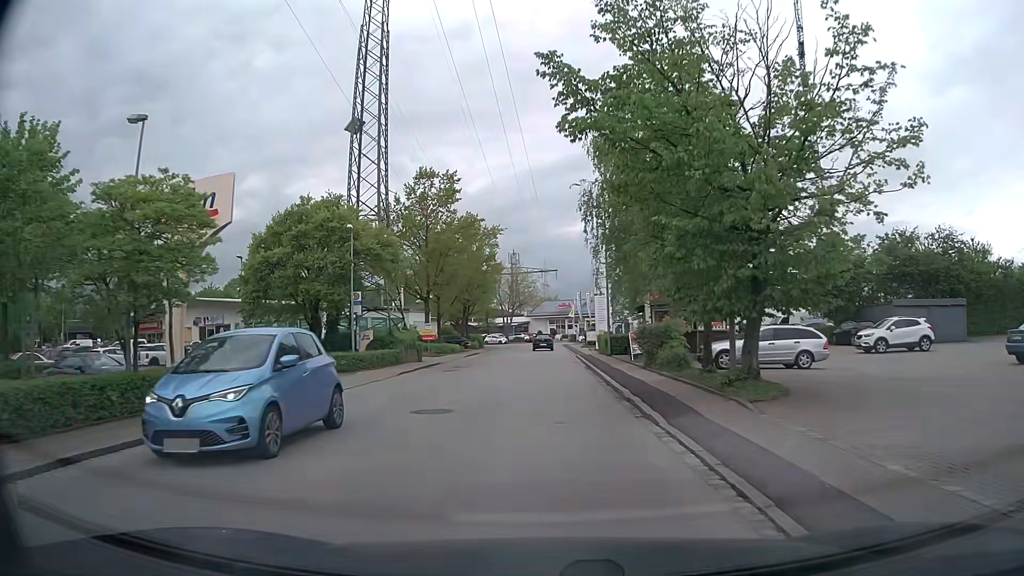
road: residential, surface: asphalt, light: Day
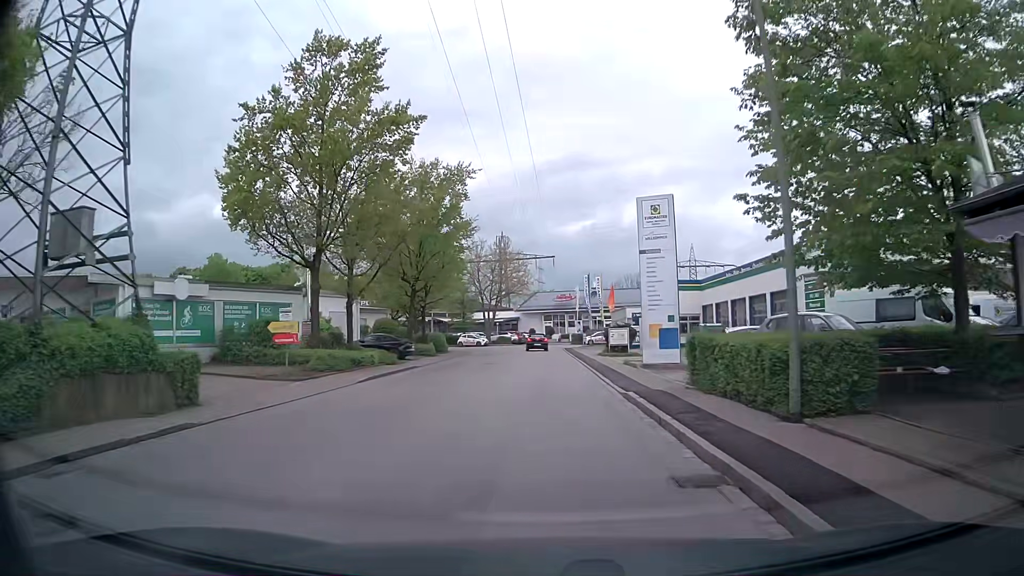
(-0.1, +26.7) m; 0°
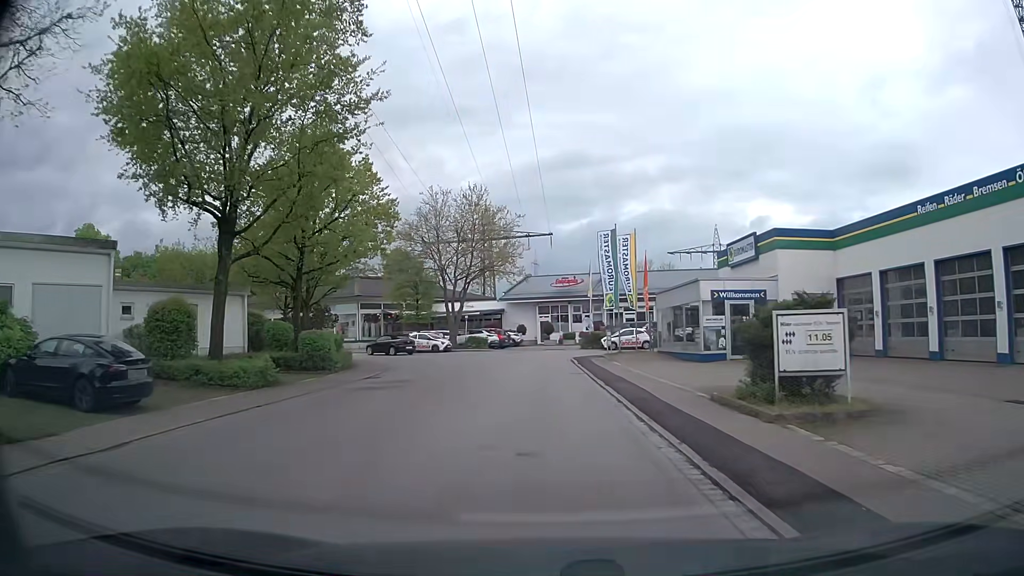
(+0.2, +27.8) m; +1°
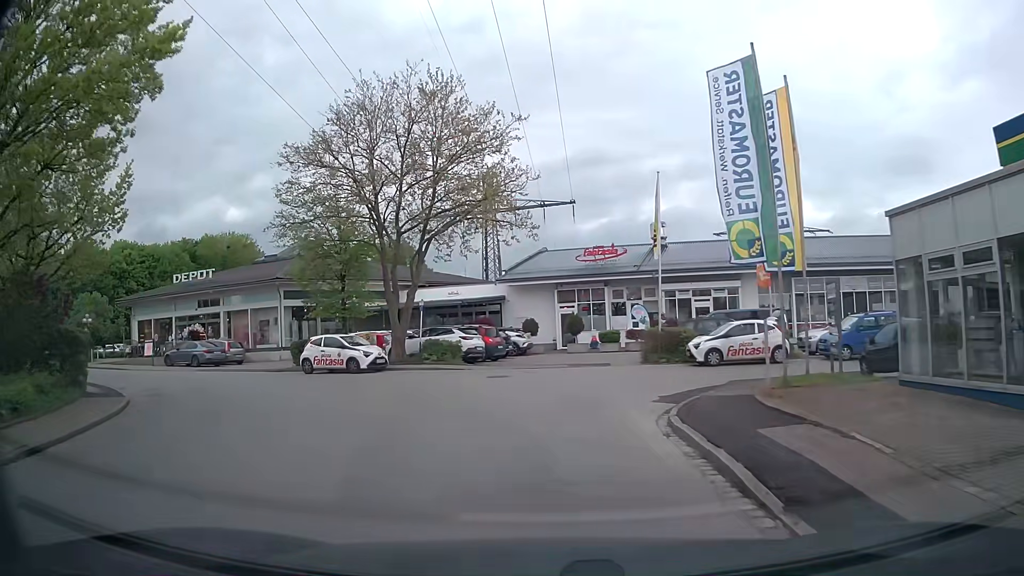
(-0.2, +24.4) m; -1°
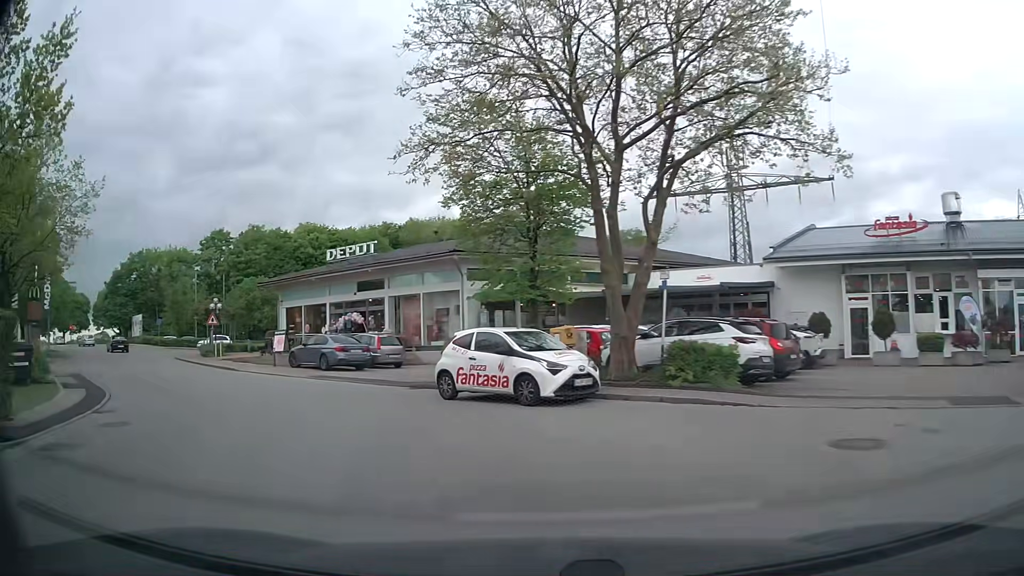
(-1.8, +12.3) m; -20°
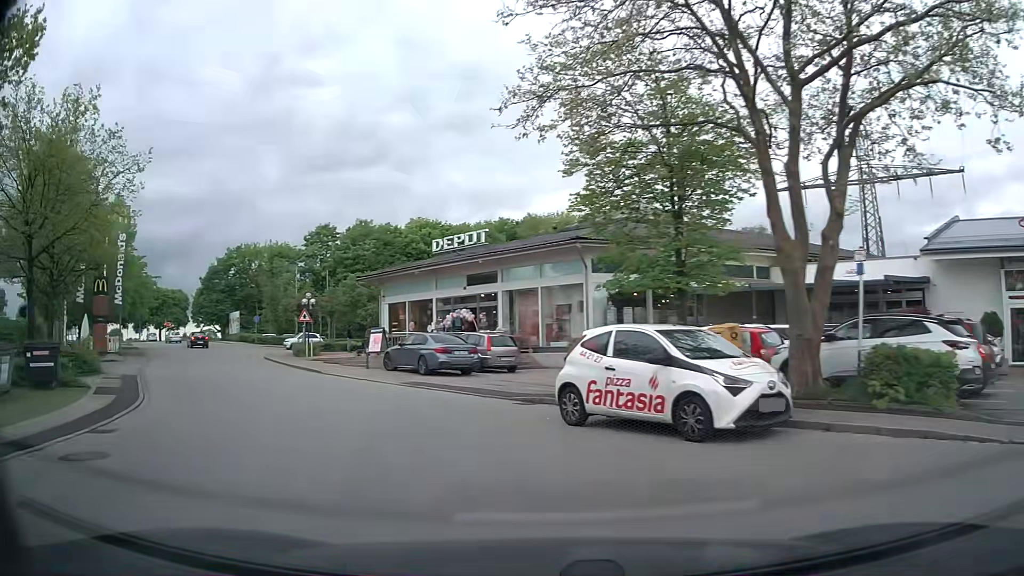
(-0.4, +4.2) m; -10°
(-2, +10) (-6, +19) (-12, +27) (-17, +36) (-23, +44) (-29, +52) (-35, +60) (-41, +67) (-48, +75) (-54, +83) m
